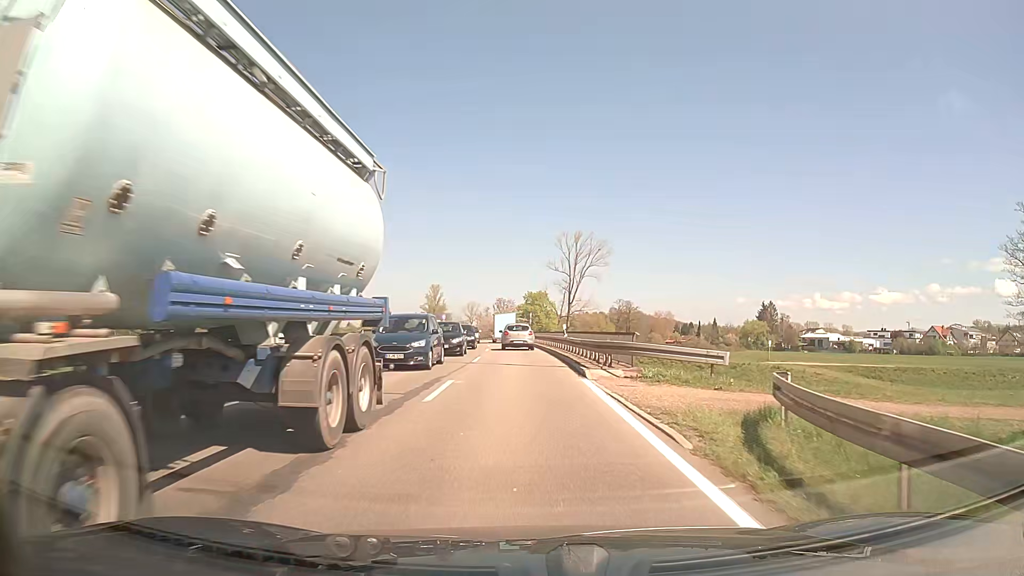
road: secondary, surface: asphalt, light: Day
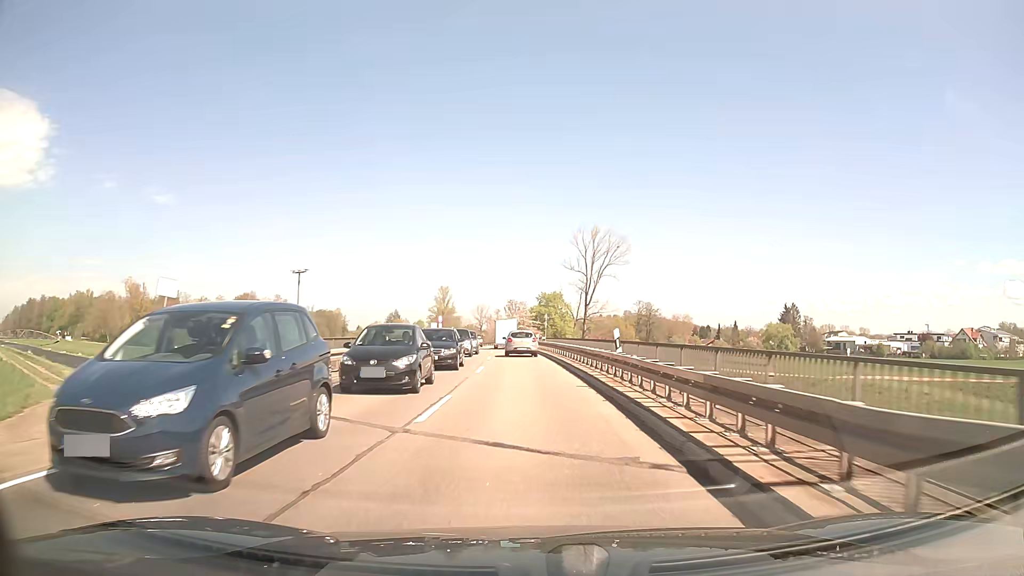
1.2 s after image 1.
(-0.1, +14.2) m; -1°
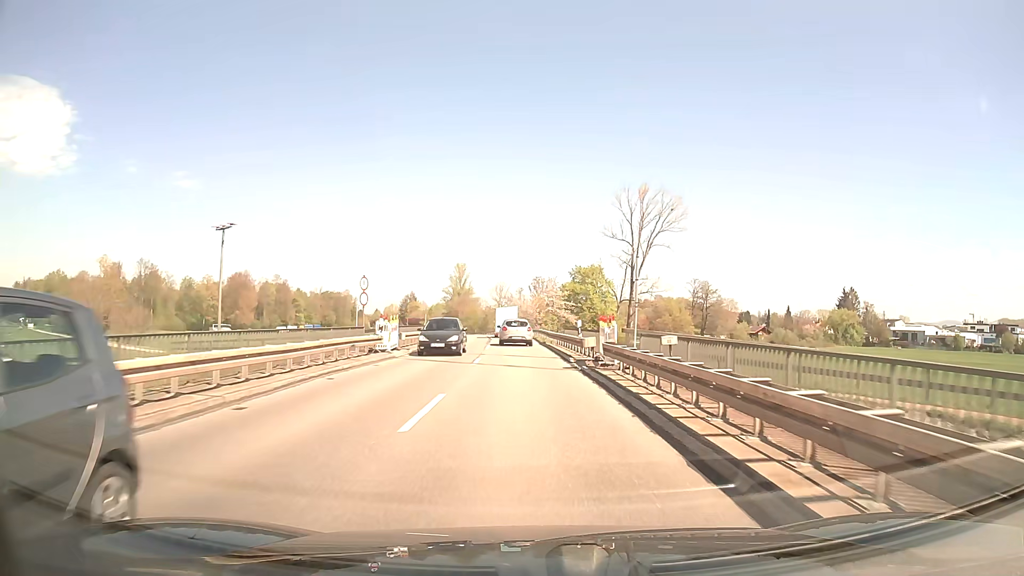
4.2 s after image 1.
(-0.6, +38.0) m; -2°
(0, +10) (0, +20) (0, +30) (-1, +40) (-1, +50) (-2, +60) (-2, +70) (-3, +80) (-4, +90) (-5, +100) m
